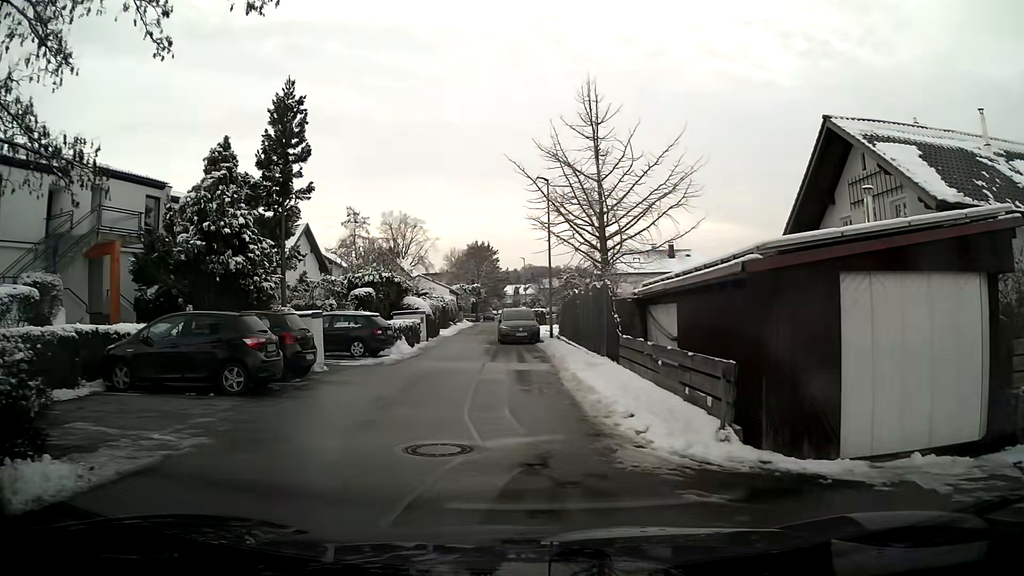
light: Day
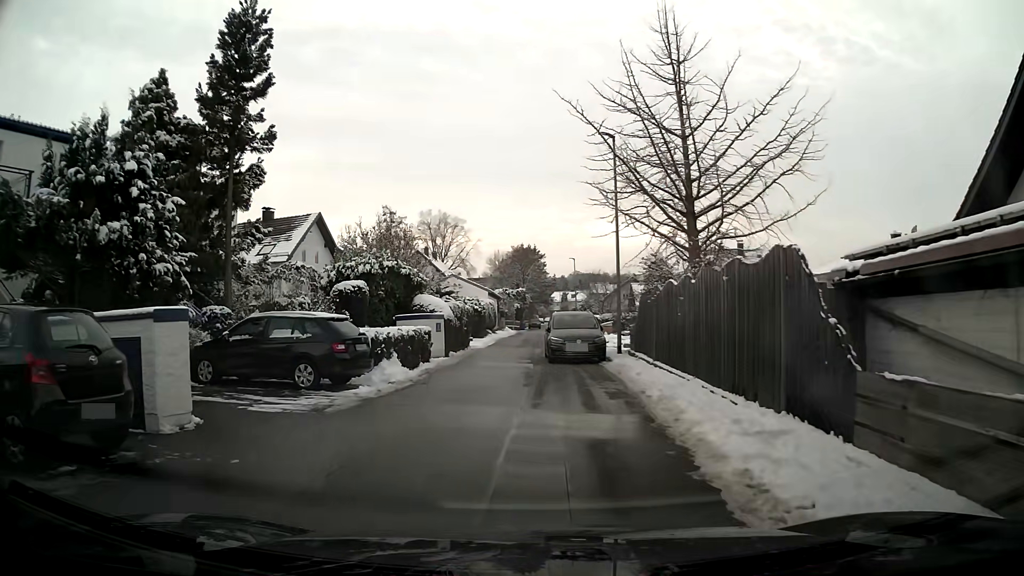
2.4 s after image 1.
(-0.3, +9.5) m; -4°
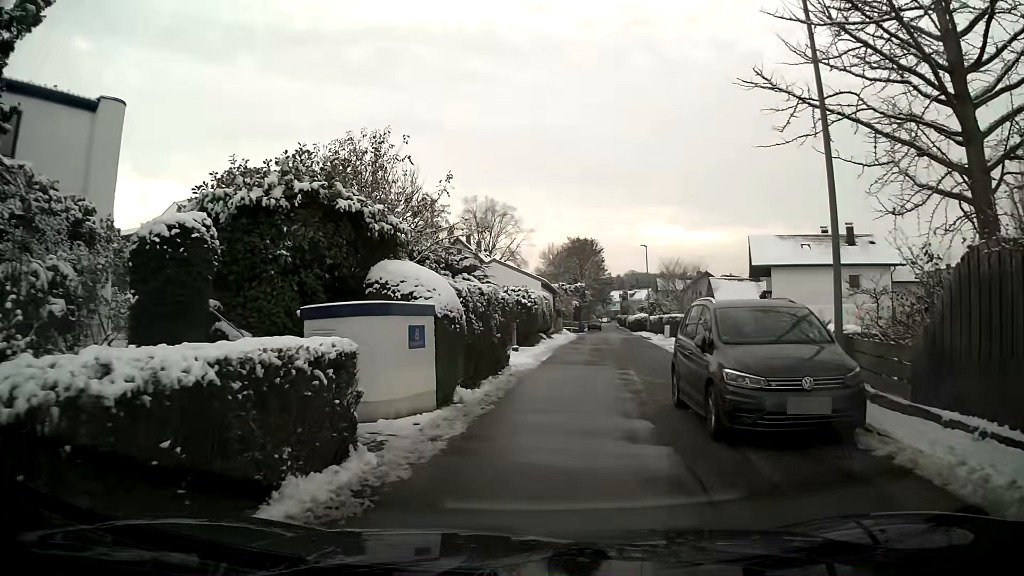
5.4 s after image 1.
(-0.6, +13.7) m; -3°
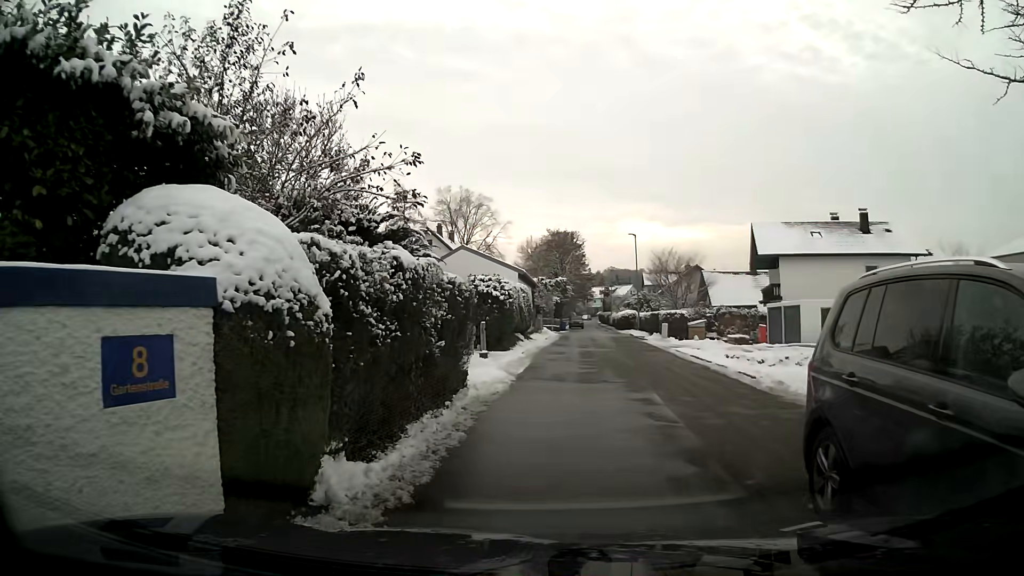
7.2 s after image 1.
(+0.1, +6.1) m; +1°
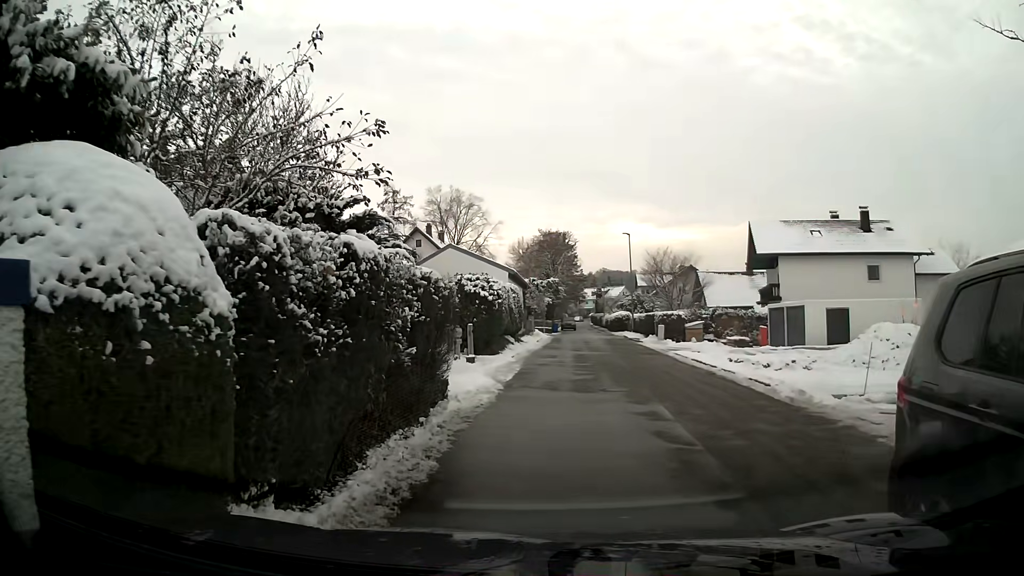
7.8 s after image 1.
(0.0, +1.5) m; +1°
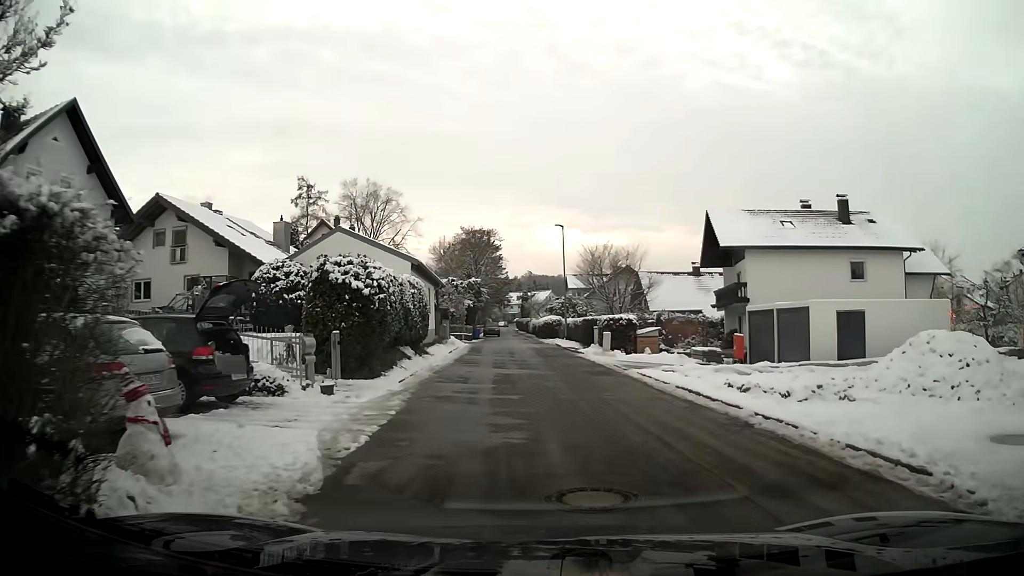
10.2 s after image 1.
(+0.5, +7.8) m; +7°
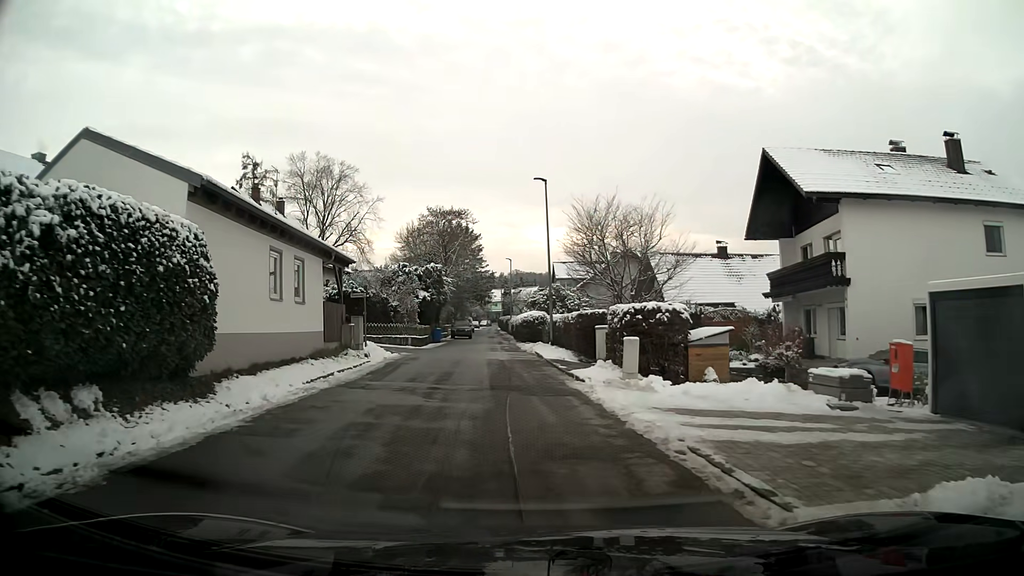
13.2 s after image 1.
(+0.4, +15.1) m; -1°
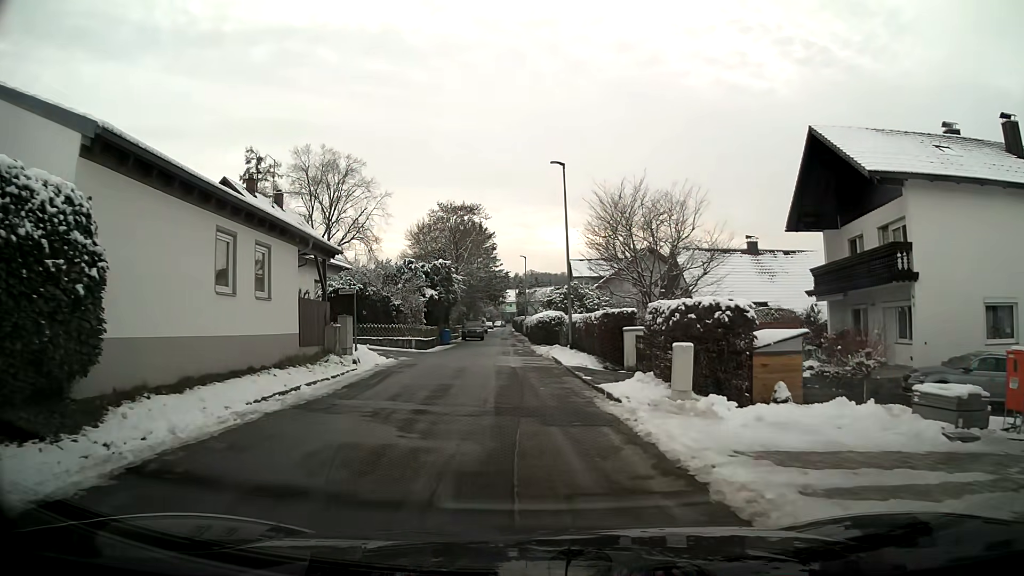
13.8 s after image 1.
(0.0, +3.6) m; -1°
(0, +10) (-1, +20) (-1, +30) (-2, +40) (-2, +50) (-2, +60) (-3, +70) (-3, +80) (-4, +90) (-4, +100) m
